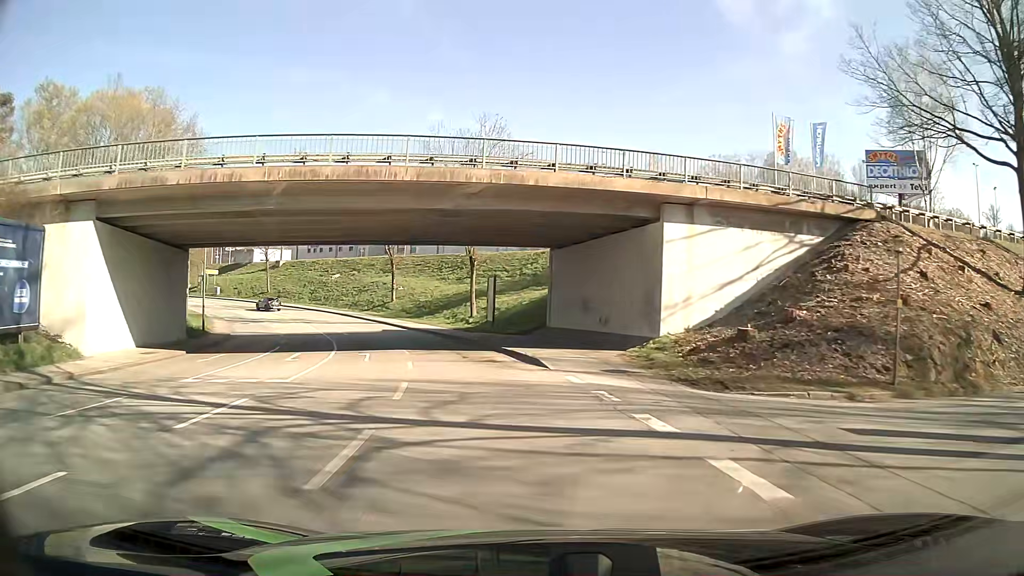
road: tertiary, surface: asphalt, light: Day
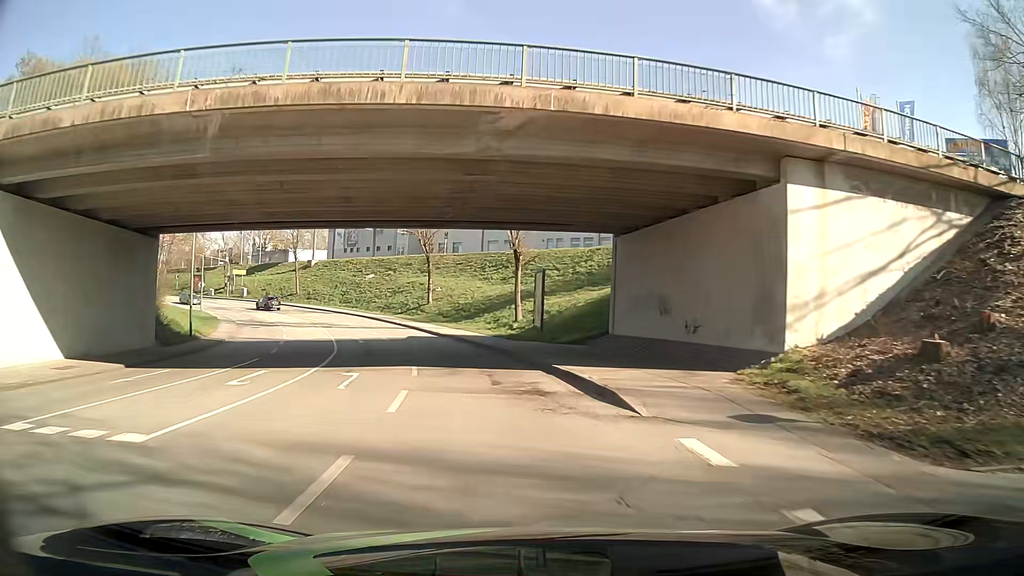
(-0.3, +7.7) m; -4°
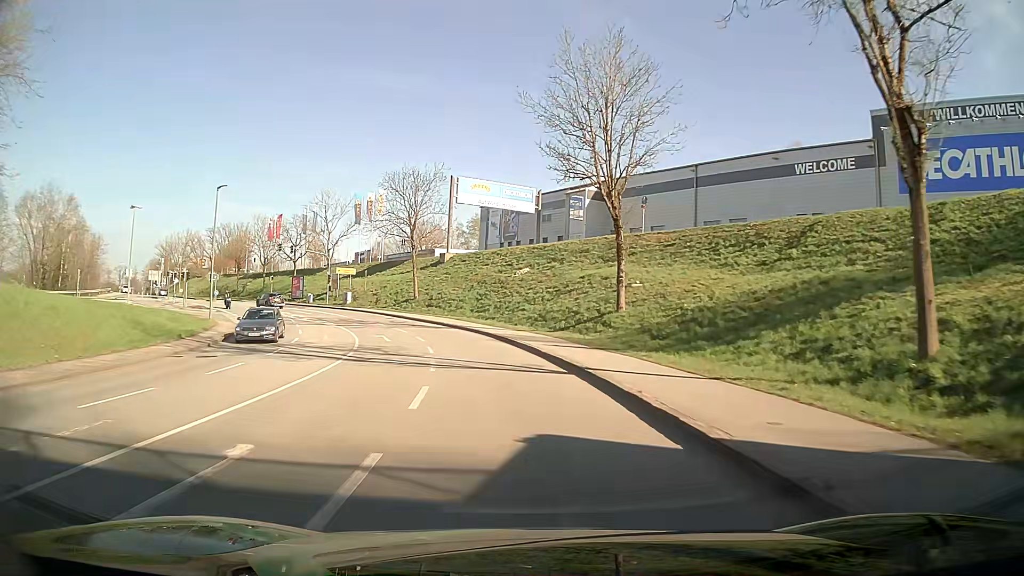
(-4.1, +30.2) m; -14°
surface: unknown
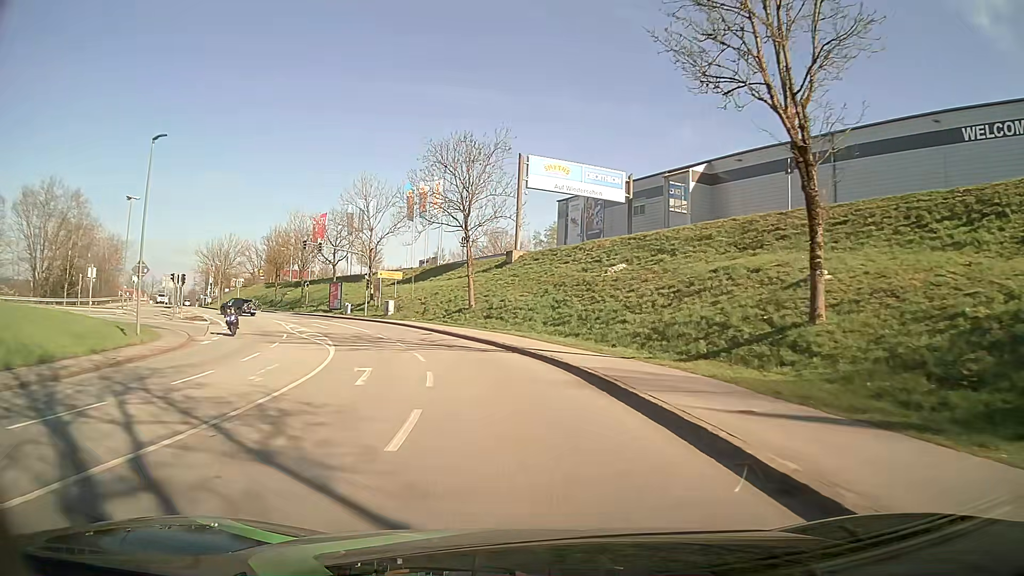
(-1.2, +15.0) m; -8°
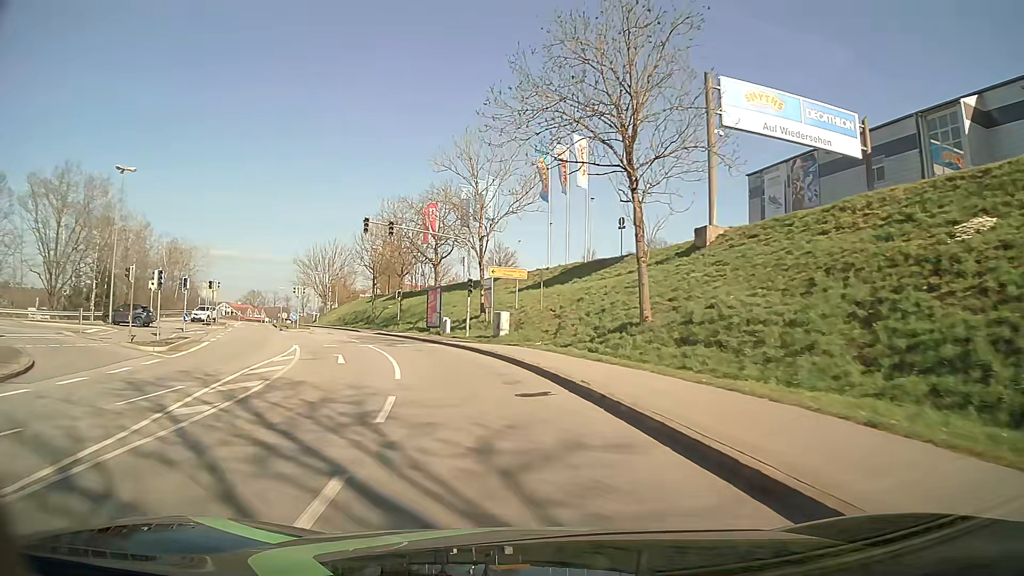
(-2.4, +22.2) m; -13°
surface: asphalt
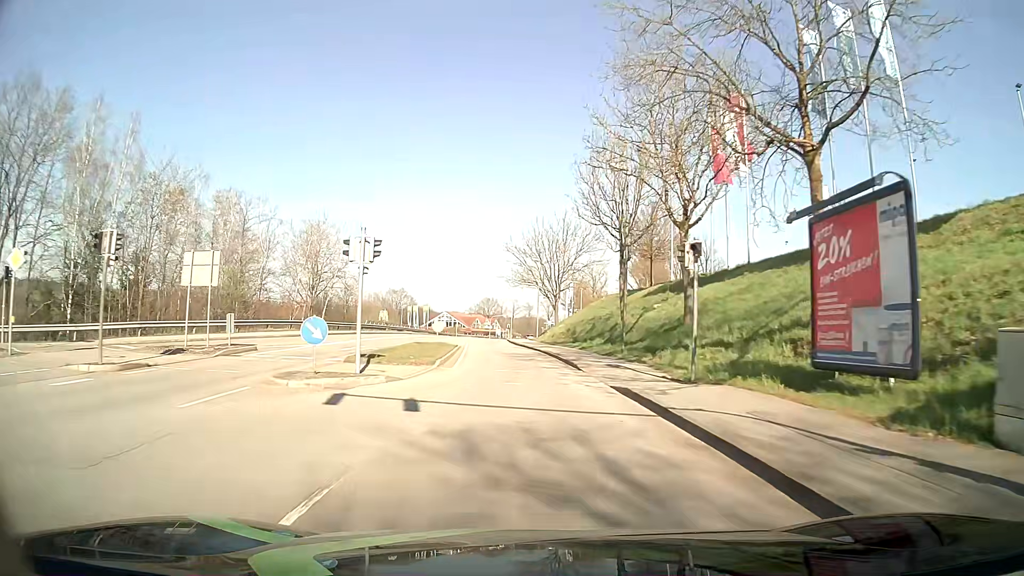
(-7.8, +36.2) m; -22°
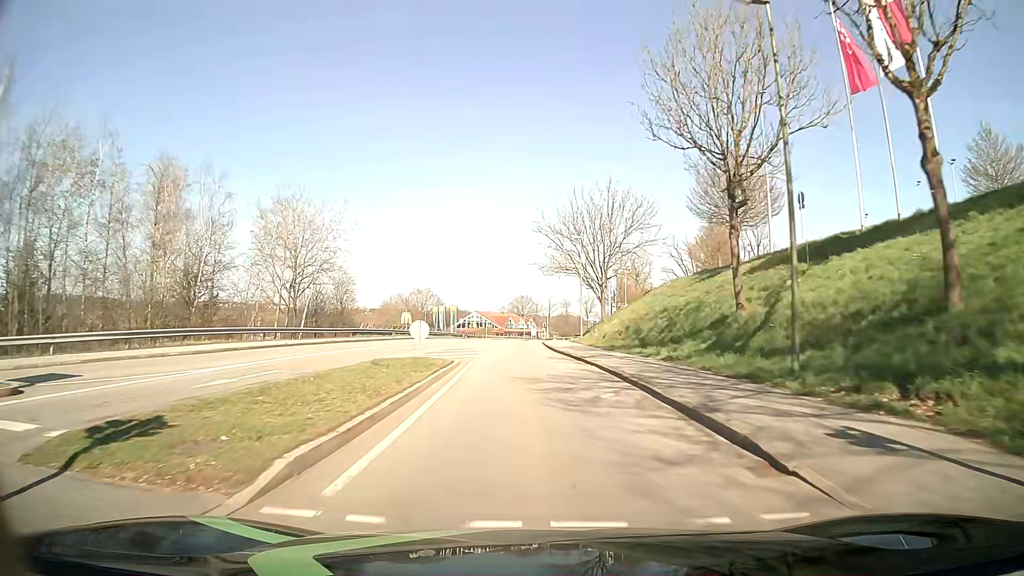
(-0.4, +15.2) m; -3°
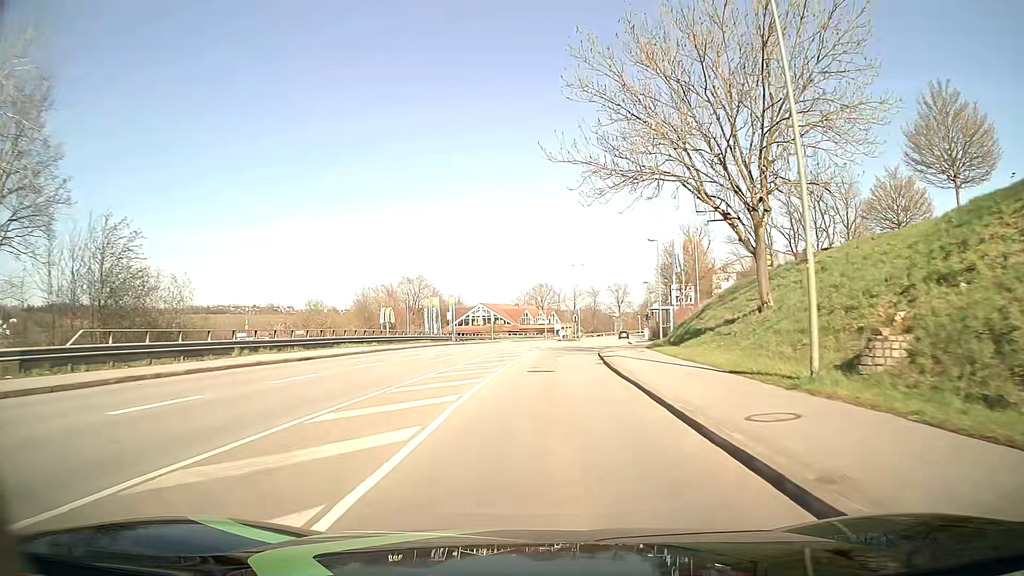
(-1.0, +38.2) m; -2°
(0, +10) (0, +20) (+1, +30) (+2, +40) (+3, +50) (+4, +60) (+5, +70) (+7, +80) (+9, +89) (+11, +99) m
